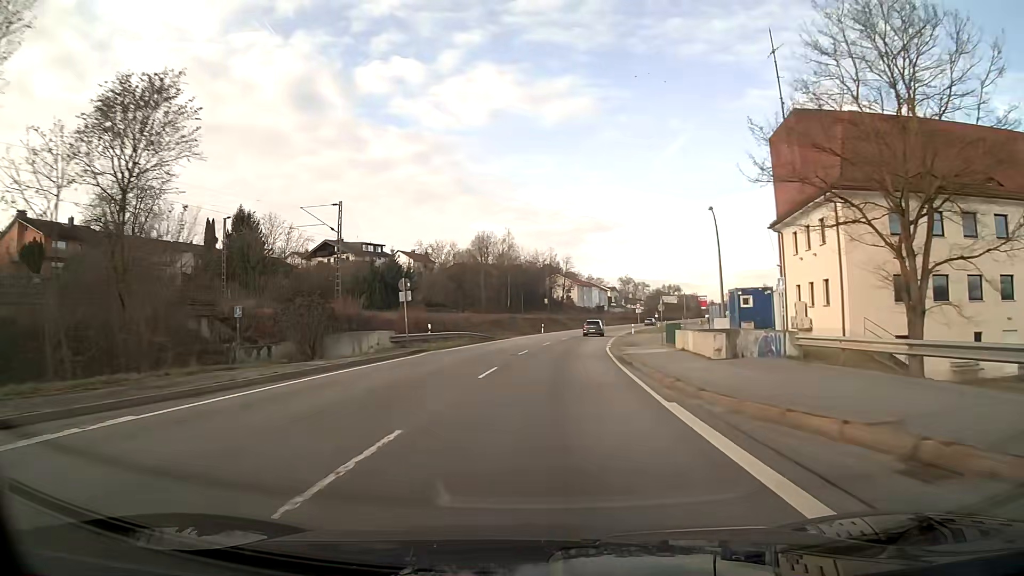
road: primary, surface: asphalt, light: Day
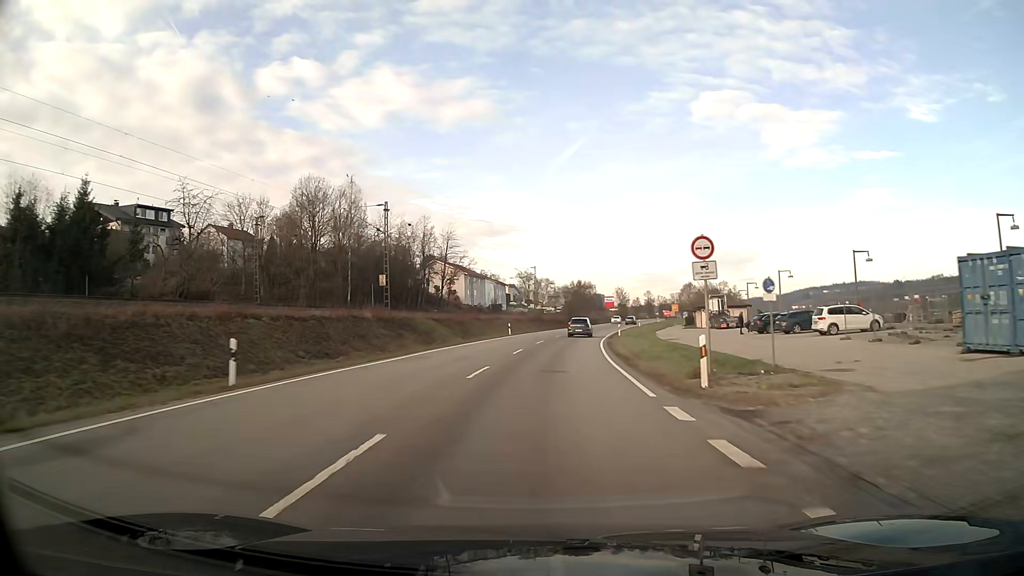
(+5.0, +60.5) m; +9°
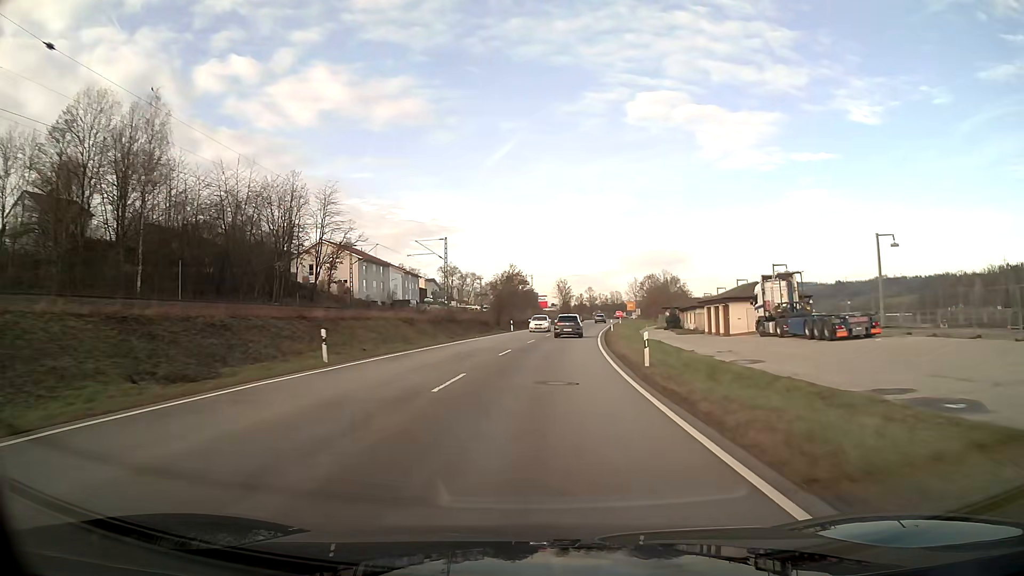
(+2.1, +39.6) m; +6°
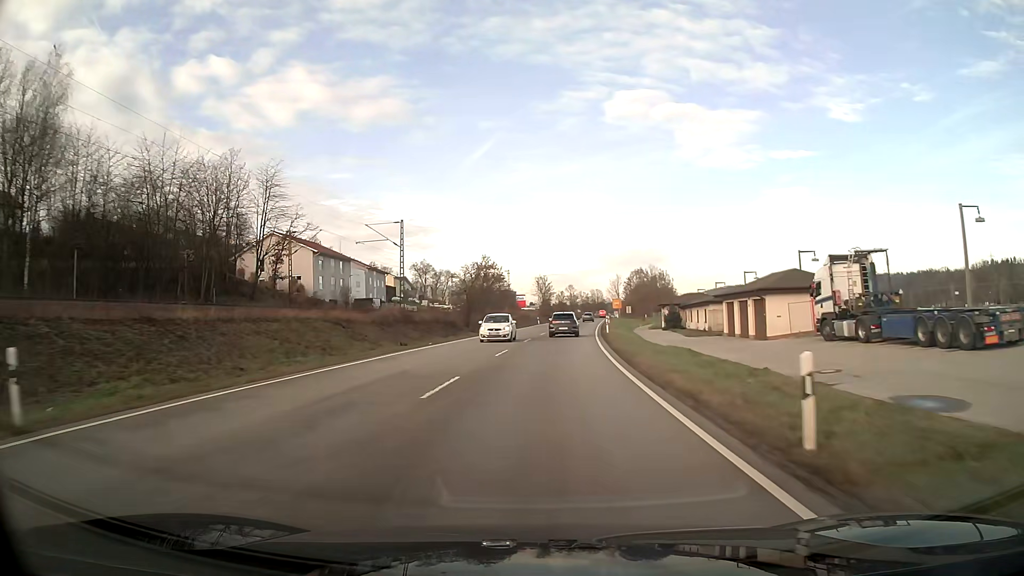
(+0.2, +13.1) m; +2°
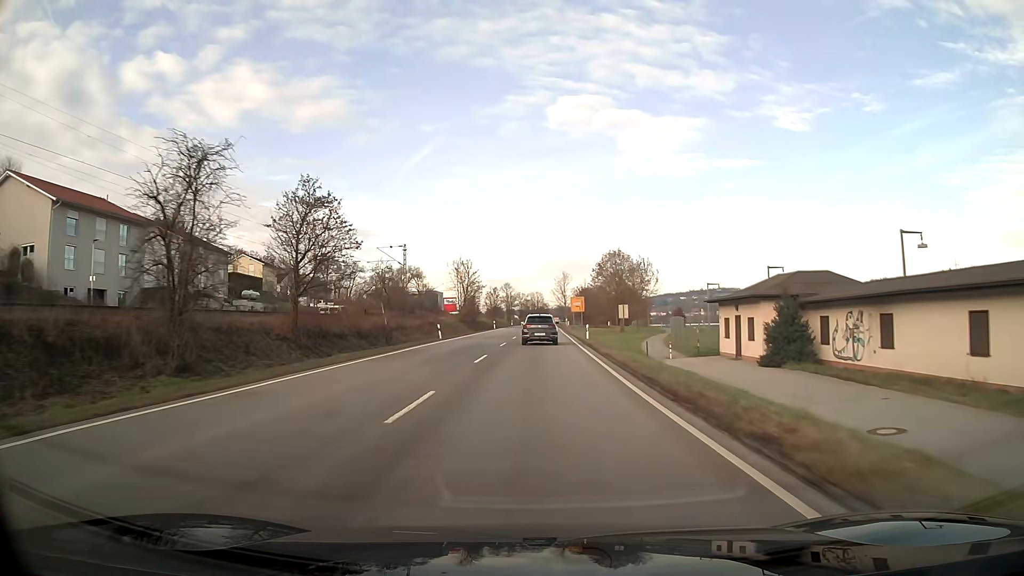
(+2.5, +50.0) m; +5°
